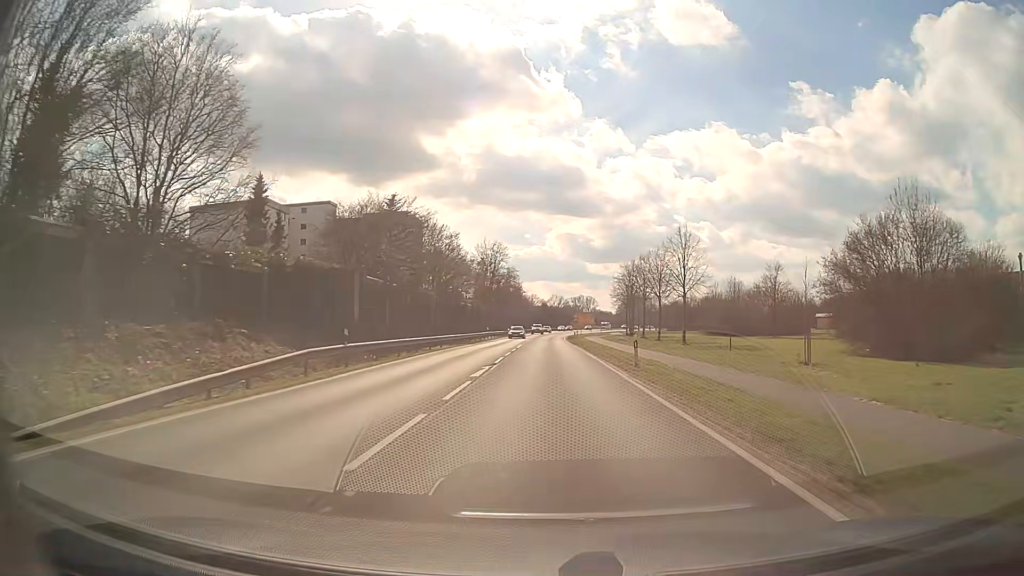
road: primary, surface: asphalt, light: Day
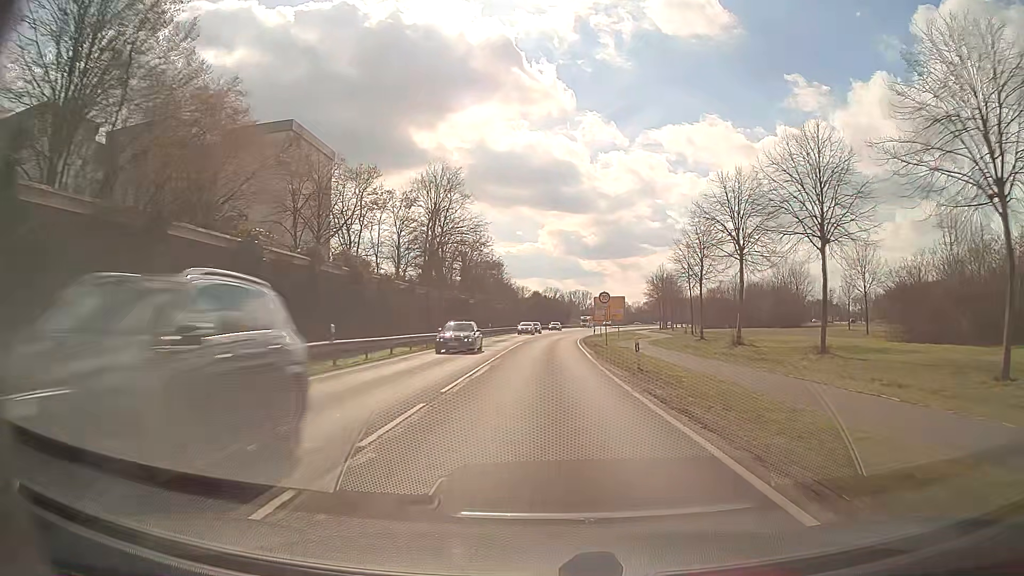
(+0.4, +53.6) m; +1°
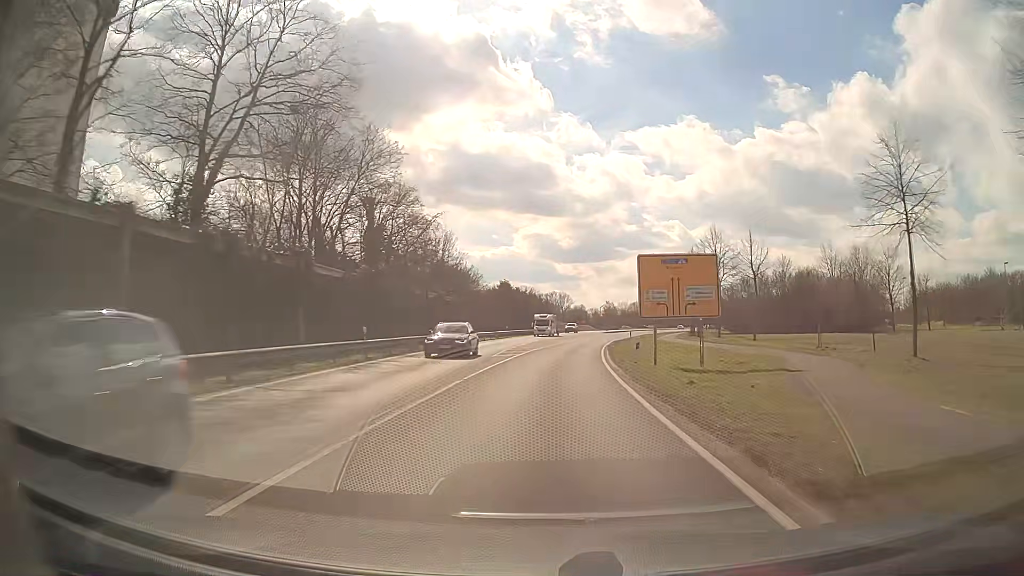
(+0.4, +42.9) m; +2°
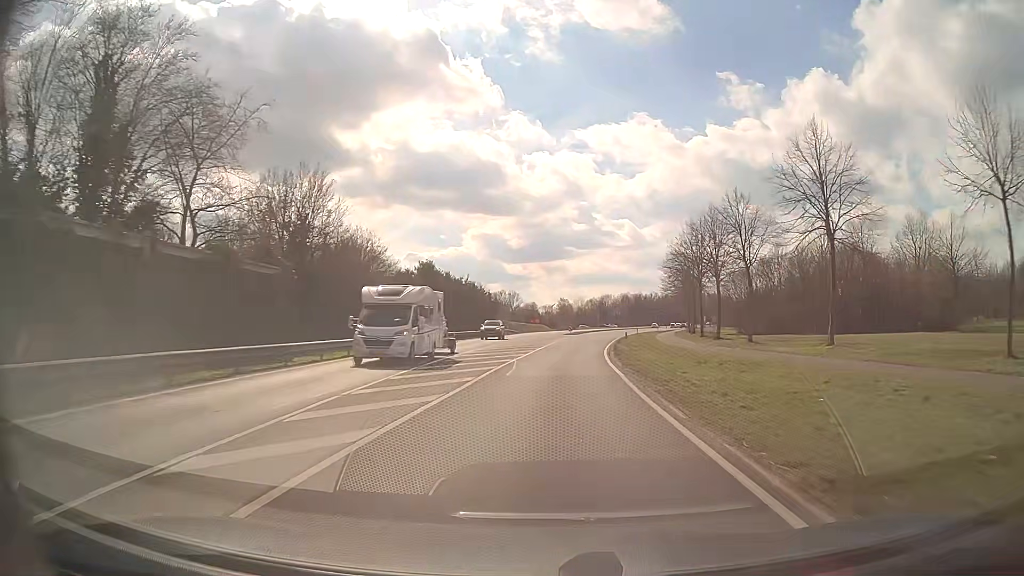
(+1.0, +32.1) m; +4°
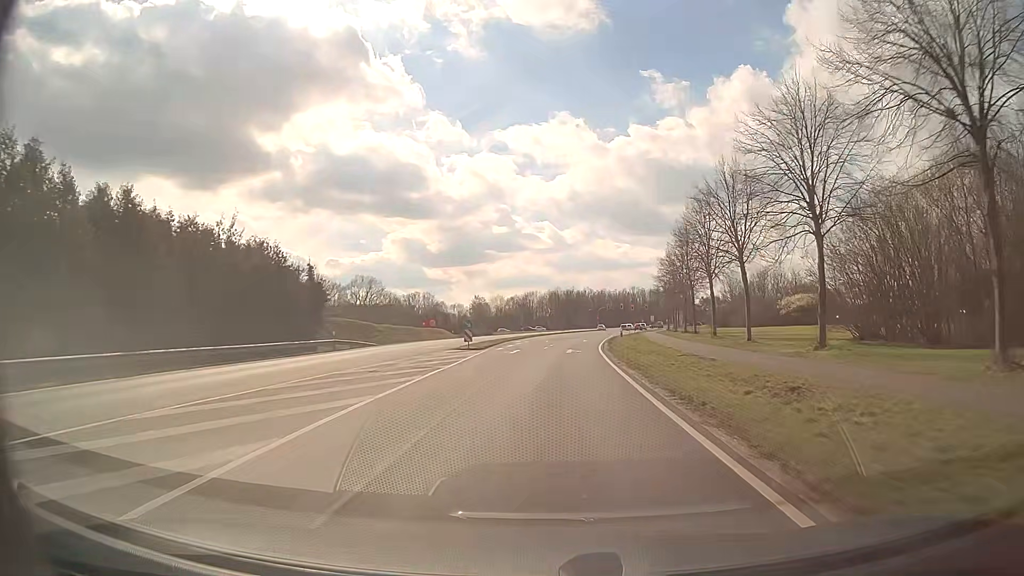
(+3.4, +53.5) m; +6°
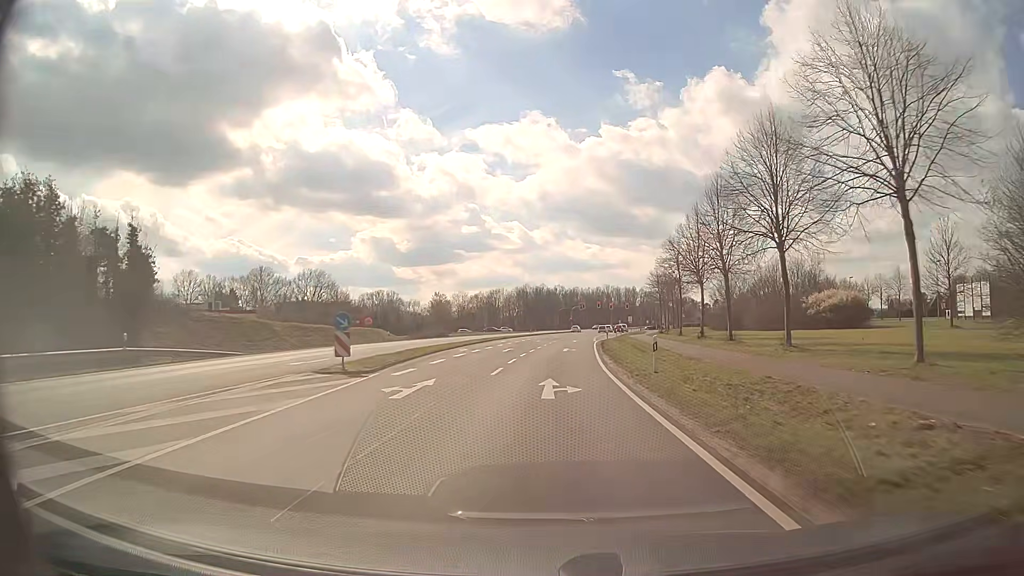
(+0.5, +21.5) m; +3°
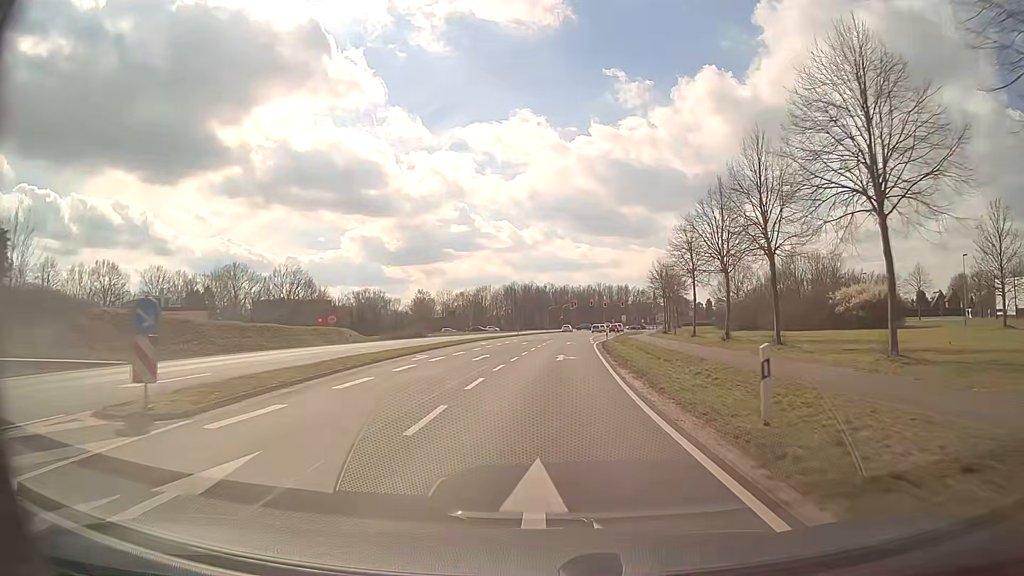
(+0.1, +10.7) m; +1°
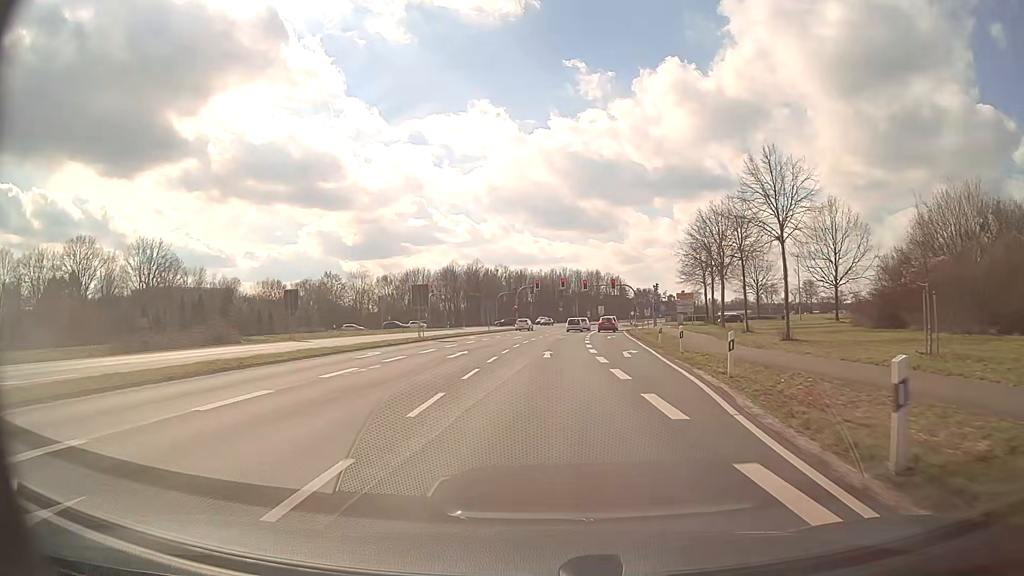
(+1.7, +52.2) m; +3°
(0, +10) (0, +20) (0, +30) (+1, +40) (+1, +50) (+2, +60) (+3, +70) (+4, +80) (+6, +90) (+7, +100) m
